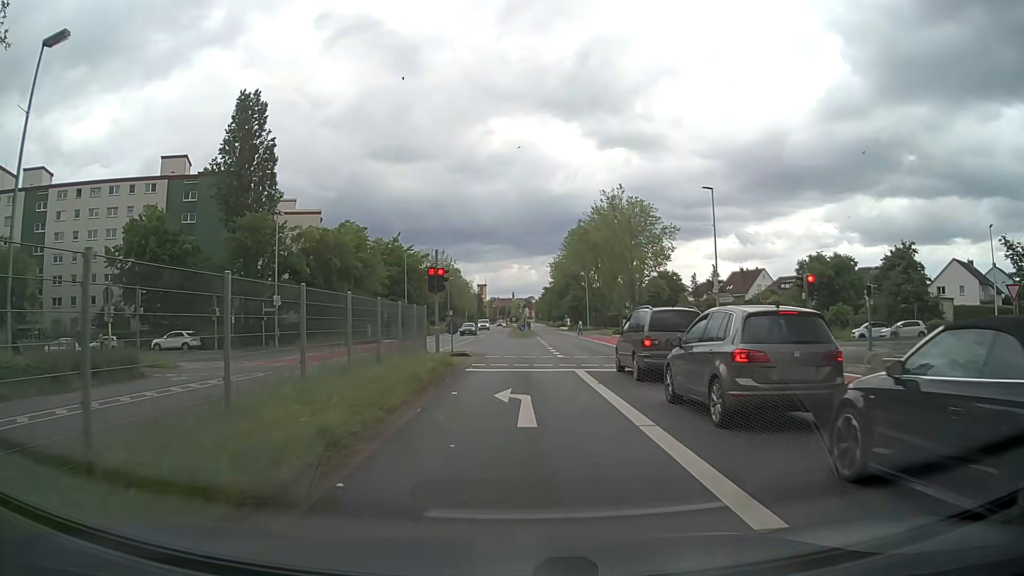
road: secondary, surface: asphalt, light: Day
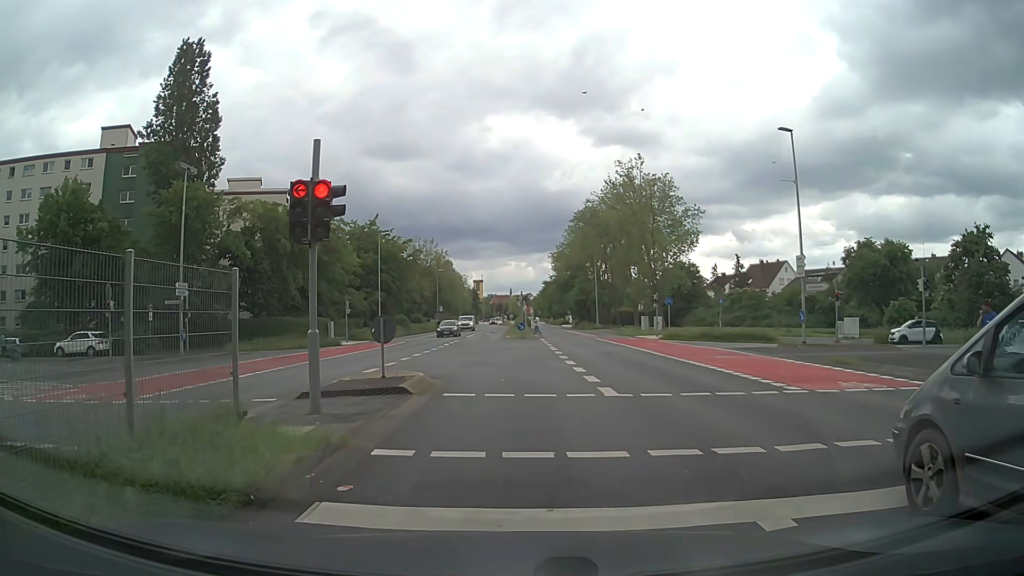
(0.0, +14.0) m; 0°
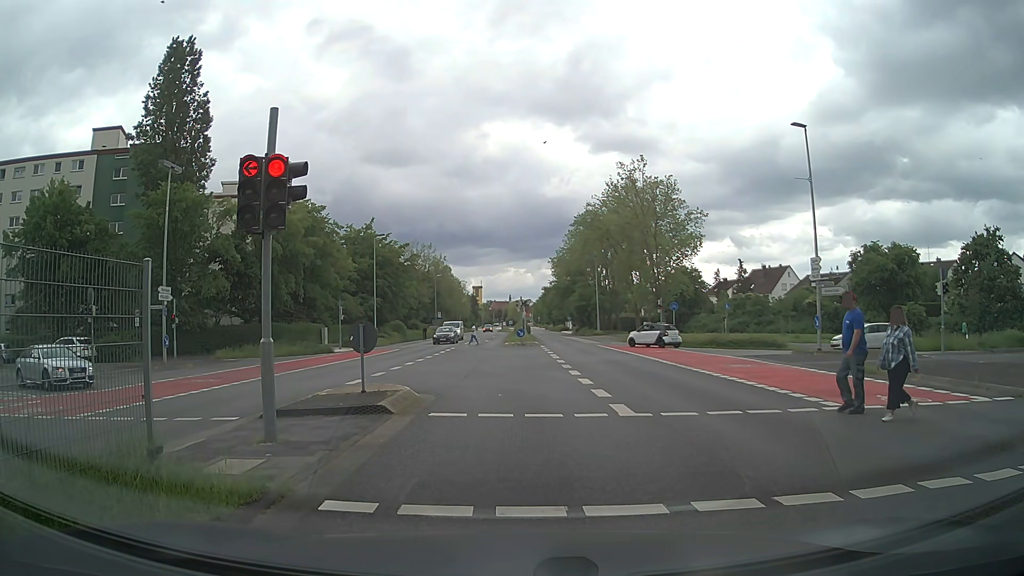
(0.0, +1.7) m; +2°
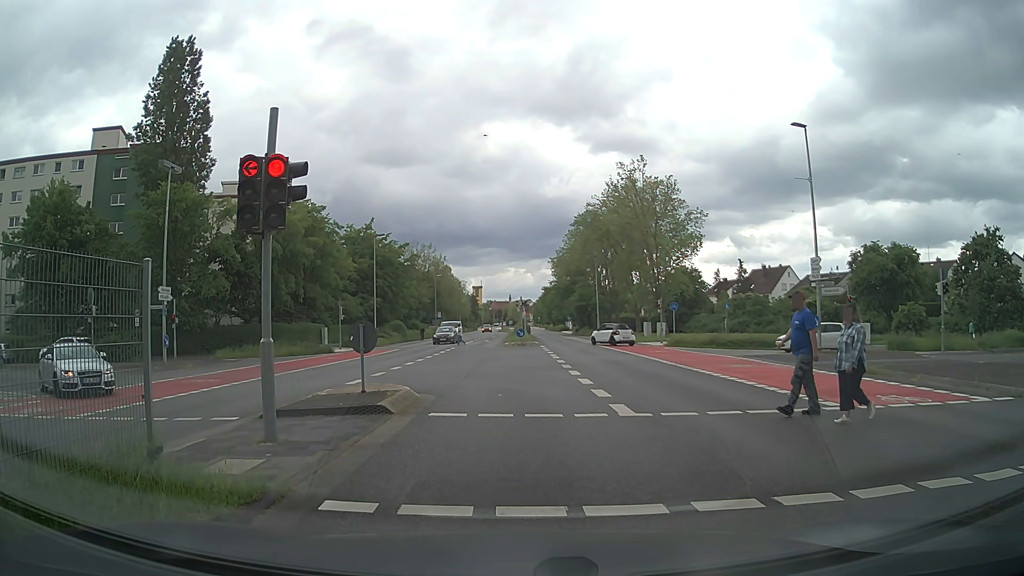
(0.0, 0.0) m; 0°
